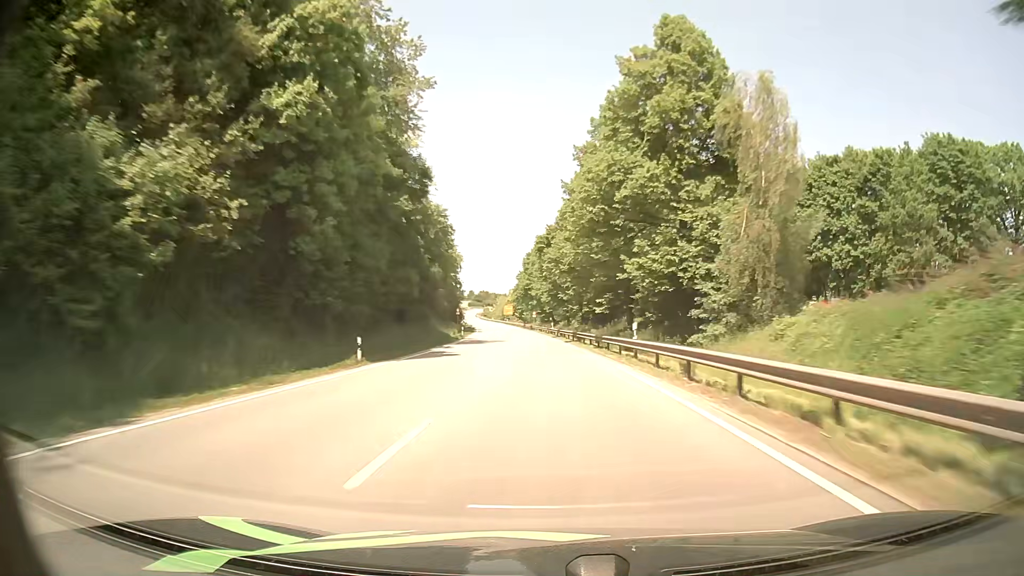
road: primary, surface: asphalt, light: Day
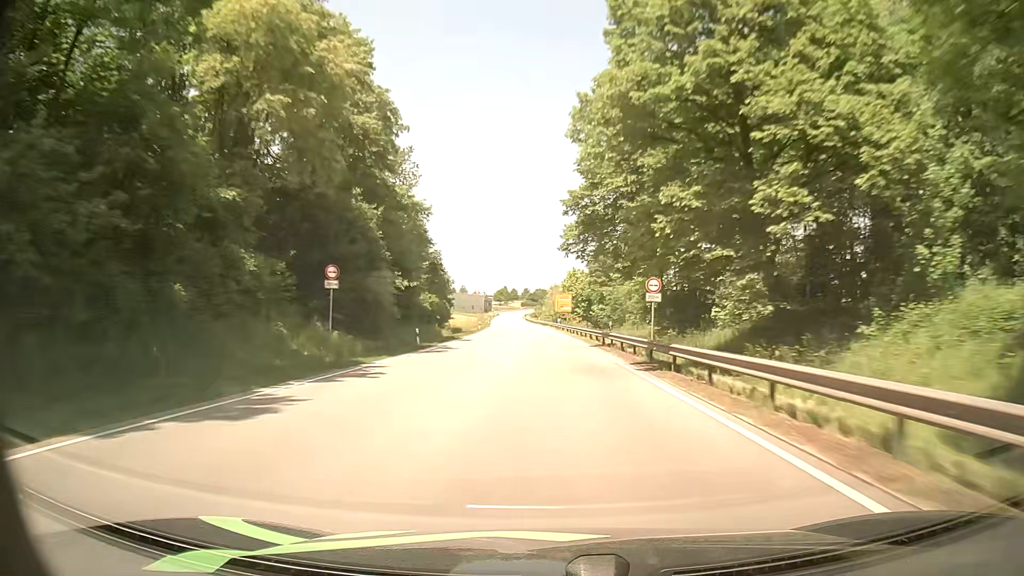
(-3.9, +89.3) m; -6°
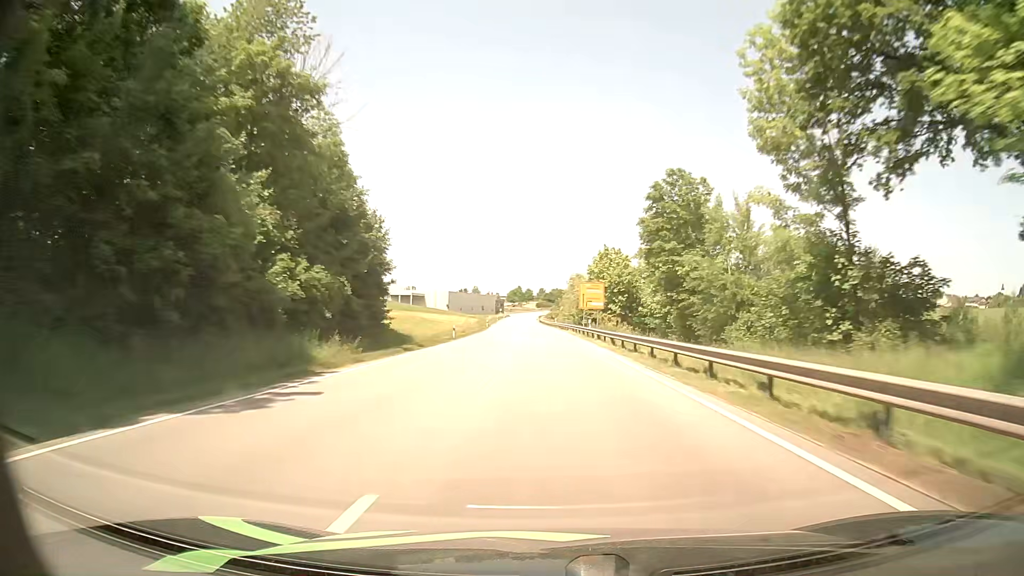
(-0.2, +35.1) m; 0°
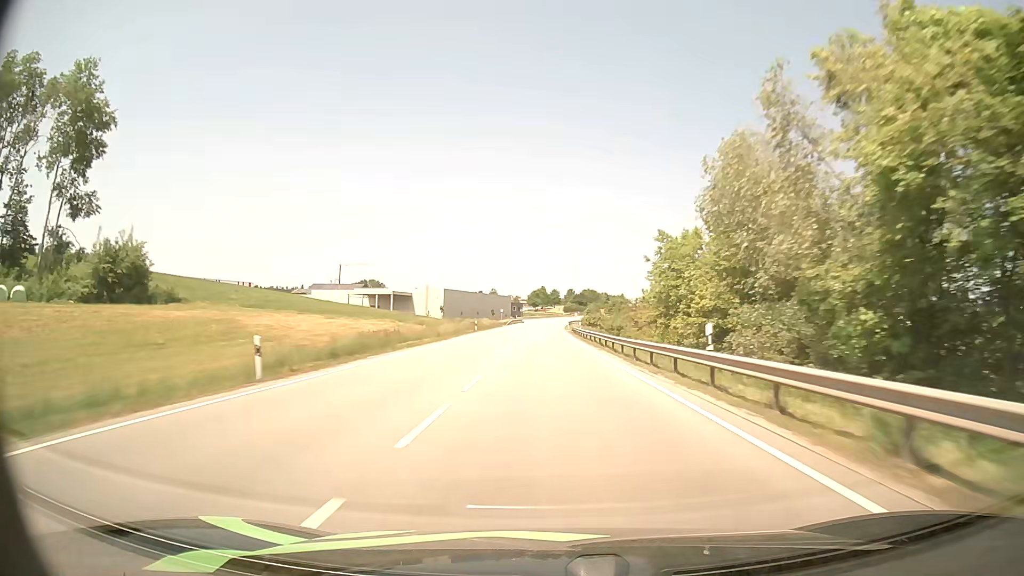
(-2.6, +84.6) m; -3°
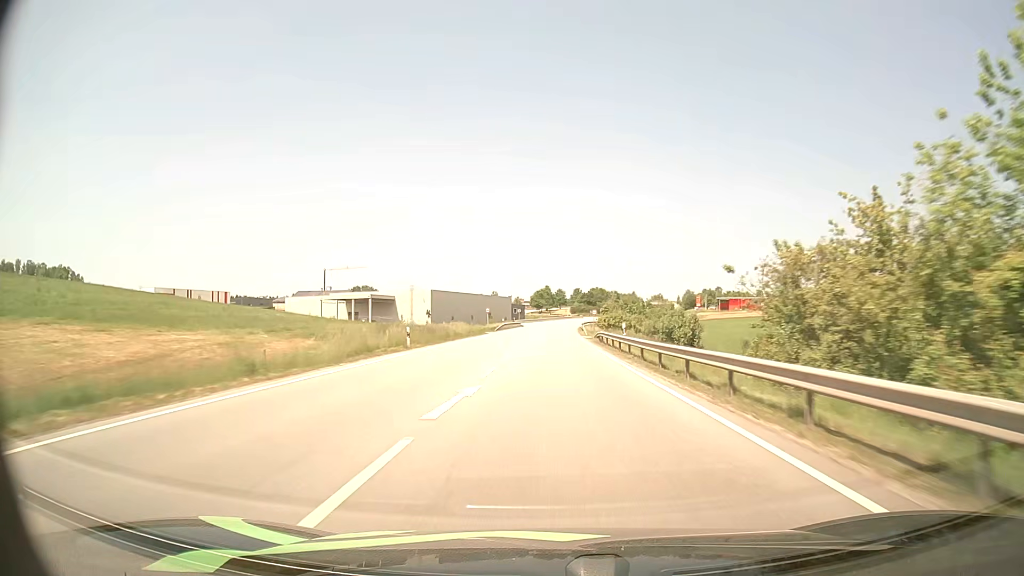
(-0.2, +33.4) m; 0°
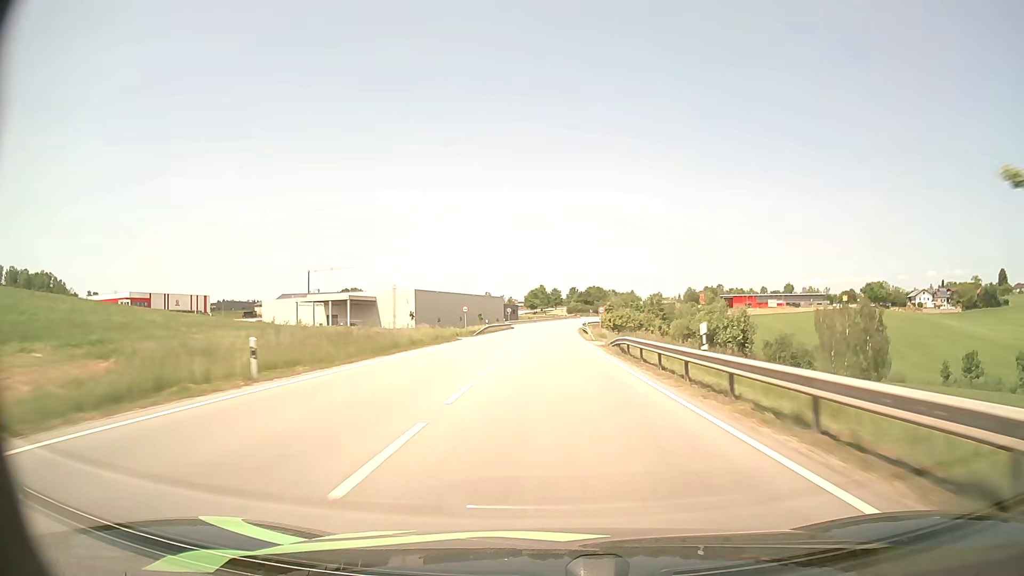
(0.0, +16.6) m; 0°
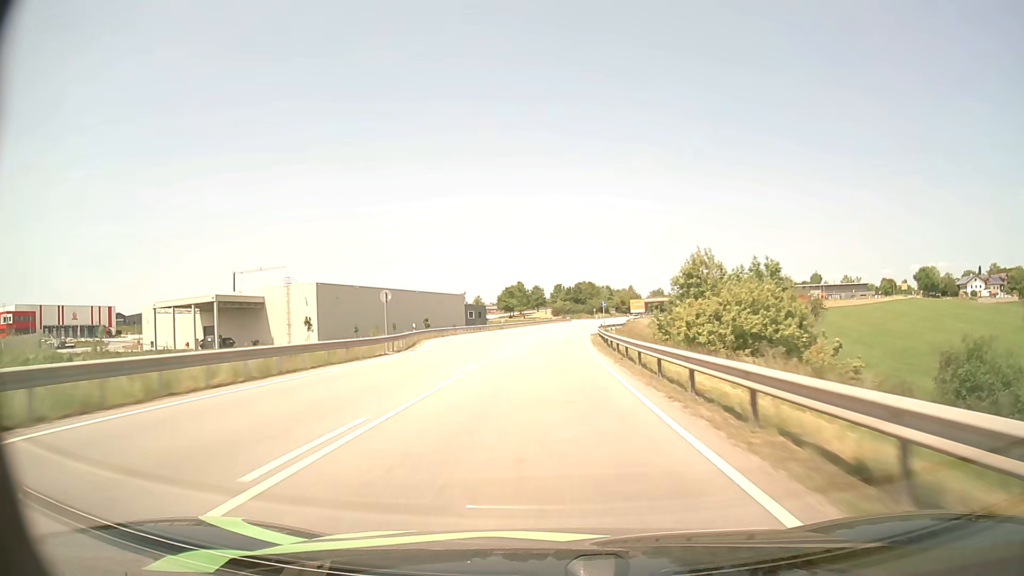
(+1.0, +65.7) m; +1°
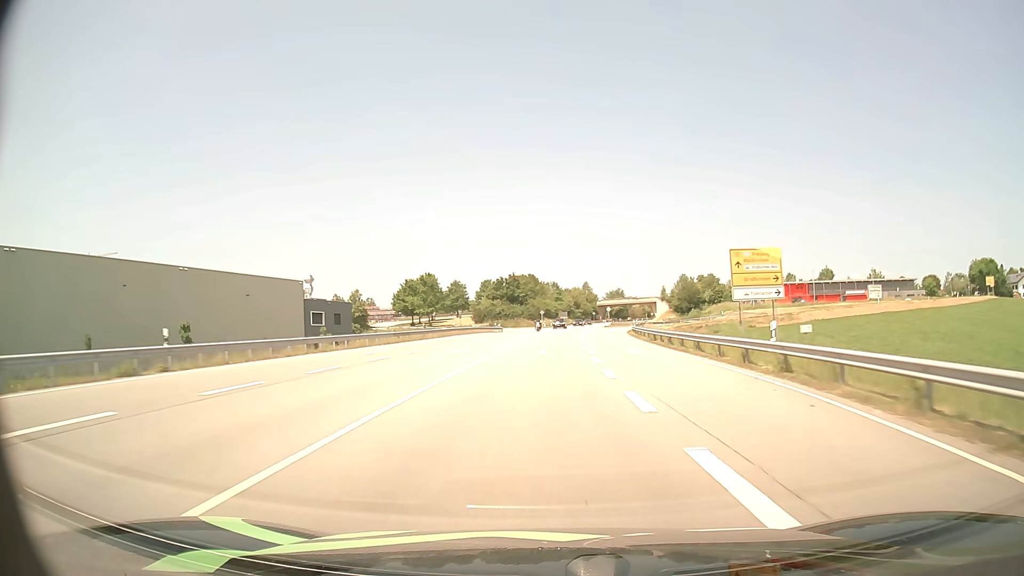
(+3.0, +79.8) m; +5°
(0, +10) (0, +20) (0, +30) (+1, +40) (+1, +50) (+2, +60) (+2, +70) (+3, +80) (+4, +90) (+5, +100) m
